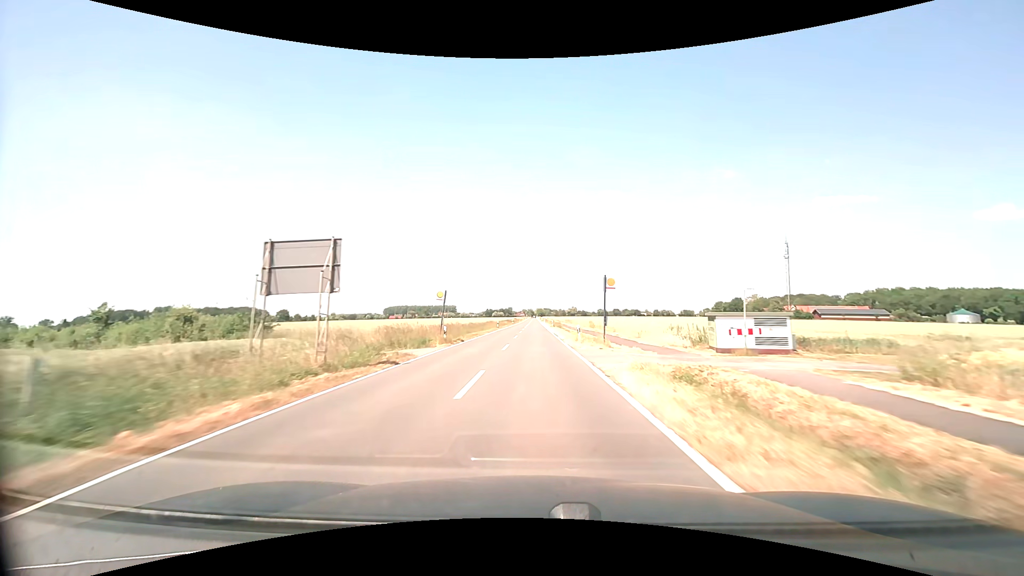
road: secondary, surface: asphalt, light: Day
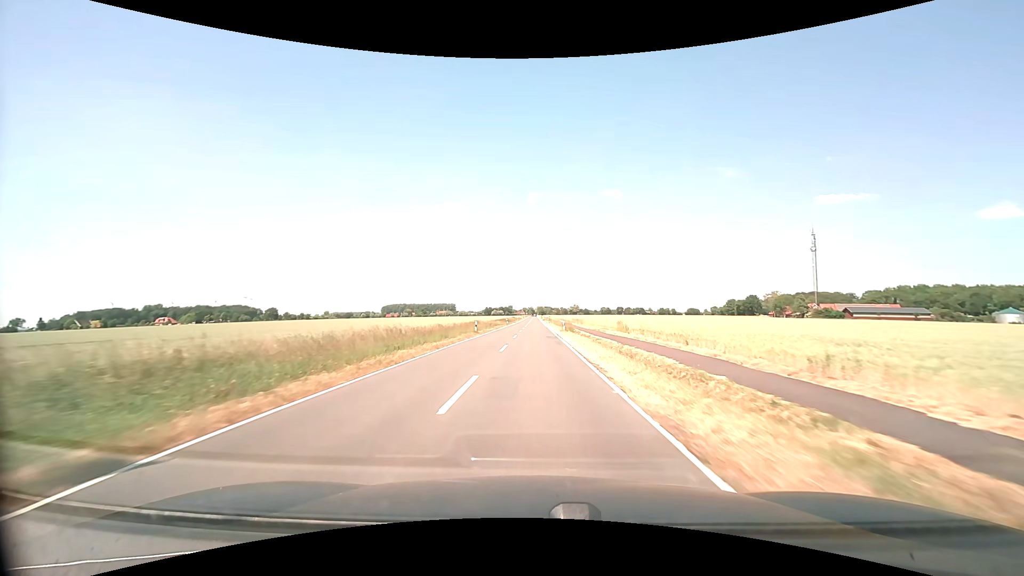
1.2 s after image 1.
(0.0, +25.5) m; 0°
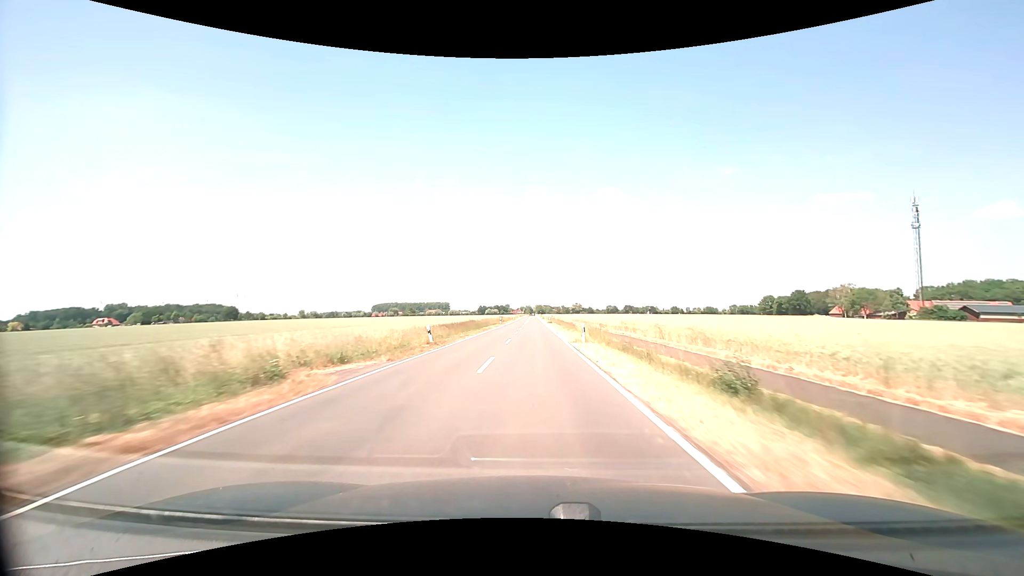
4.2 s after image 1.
(0.0, +67.9) m; 0°
(0, +10) (0, +20) (0, +30) (0, +40) (0, +50) (0, +60) (0, +70) (0, +80) (0, +90) (0, +100) m
